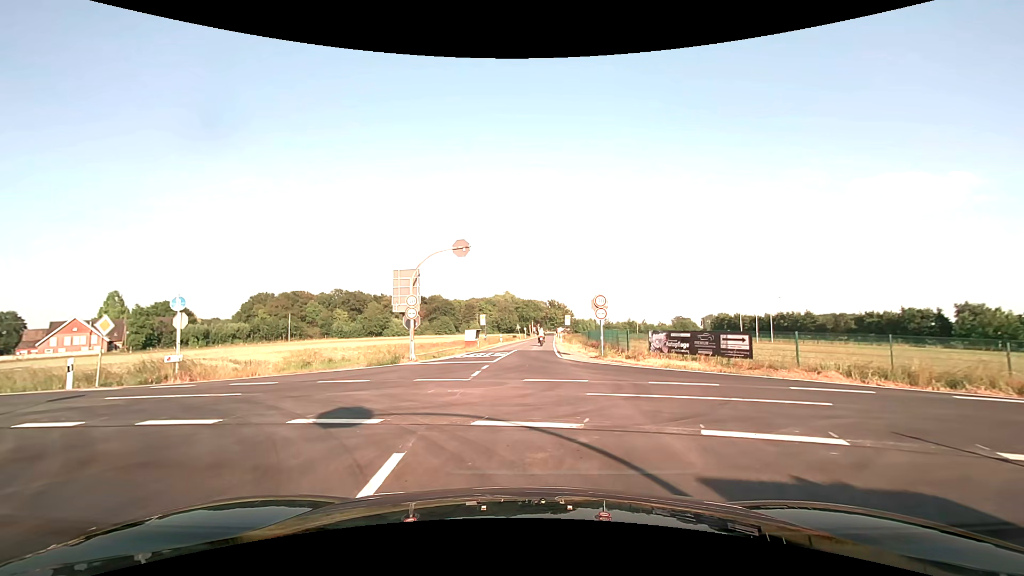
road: secondary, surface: asphalt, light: Day
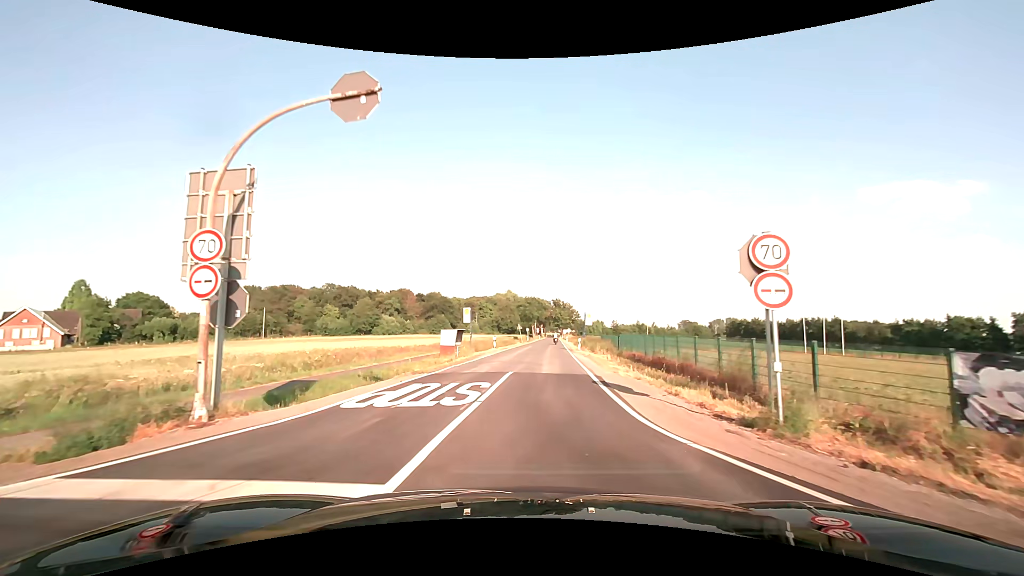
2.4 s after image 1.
(-0.3, +17.4) m; -1°
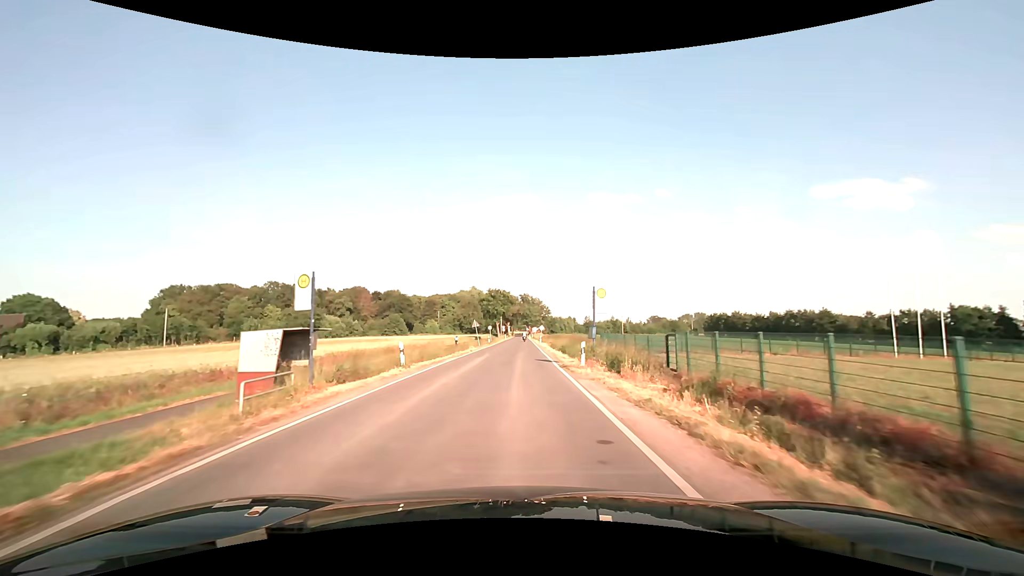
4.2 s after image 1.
(+0.8, +22.3) m; +3°
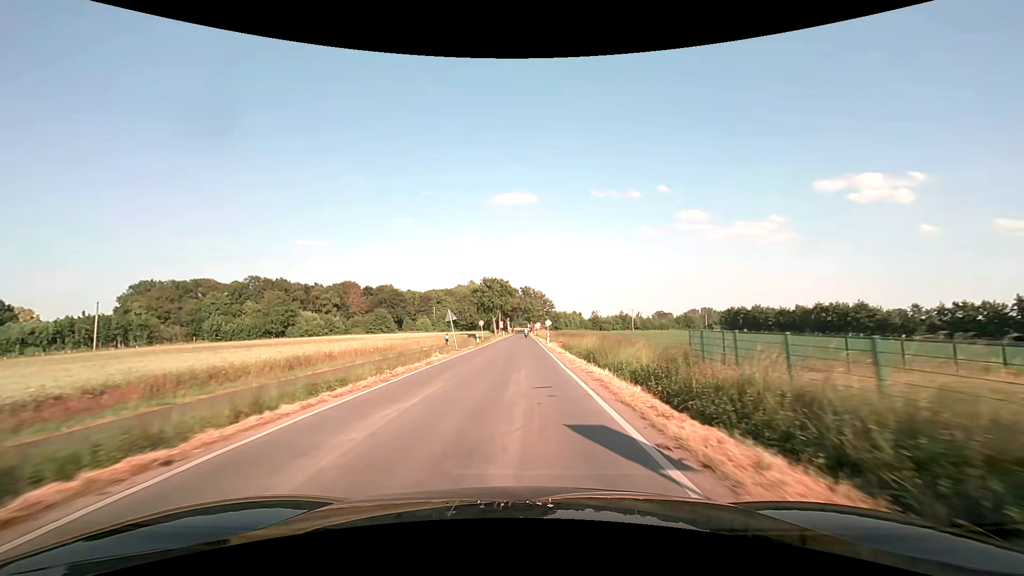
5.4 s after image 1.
(0.0, +19.0) m; 0°
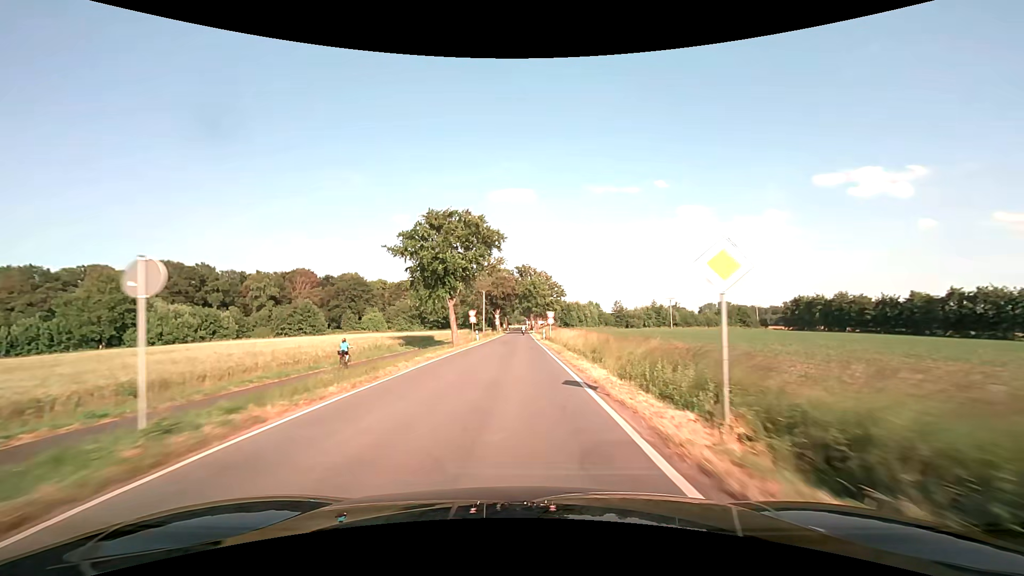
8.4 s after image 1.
(+0.3, +56.7) m; 0°
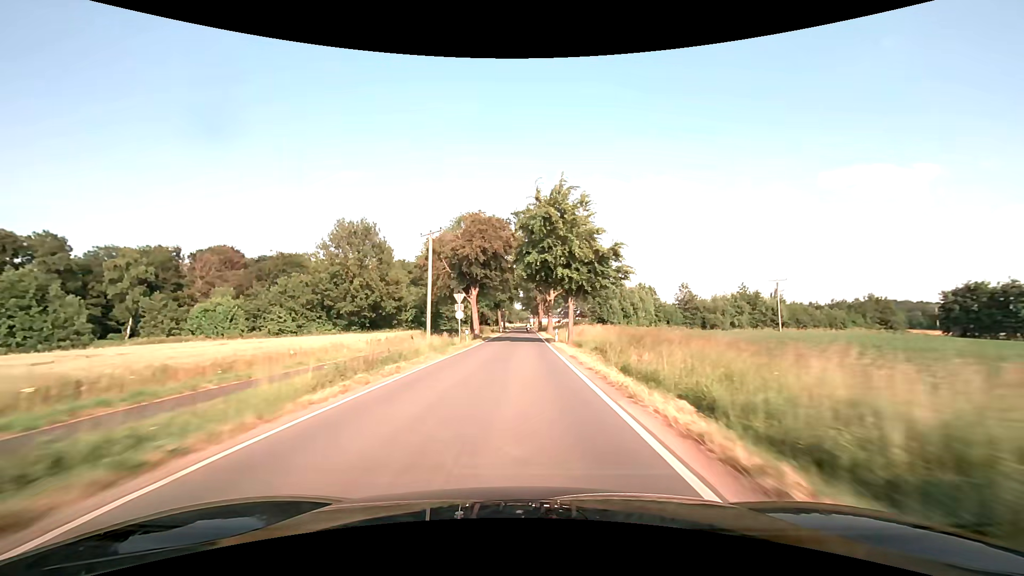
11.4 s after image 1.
(-0.2, +61.3) m; 0°
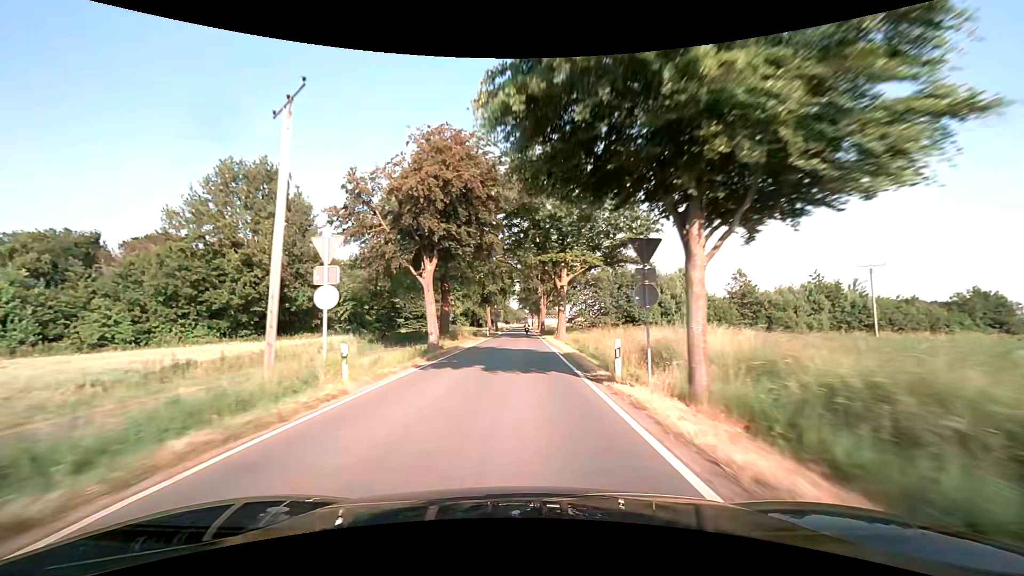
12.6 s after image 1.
(+0.1, +24.6) m; 0°
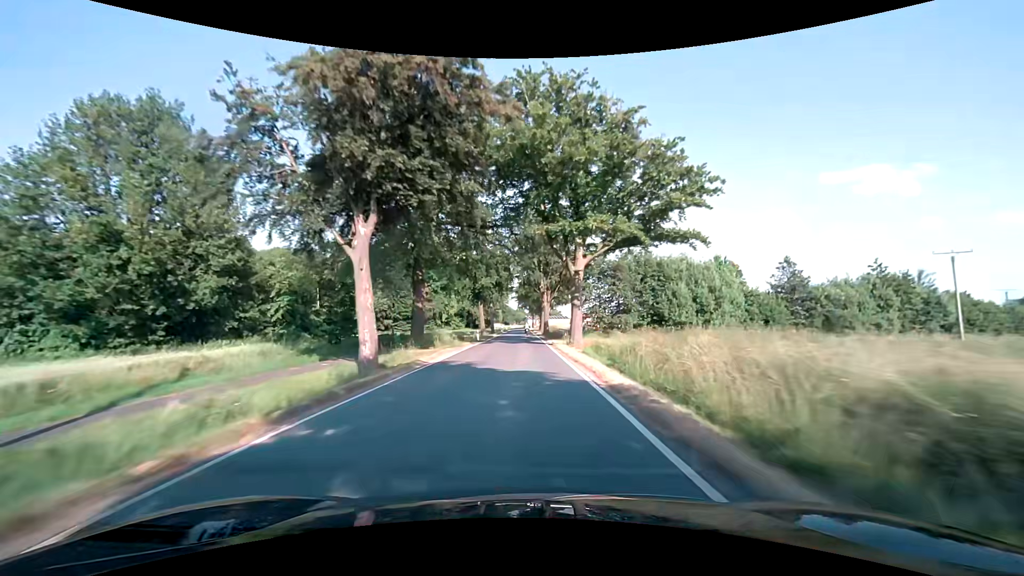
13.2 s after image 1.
(0.0, +12.2) m; 0°
(0, +10) (0, +20) (0, +30) (0, +40) (0, +50) (0, +60) (0, +70) (0, +80) (0, +90) (0, +100) m
